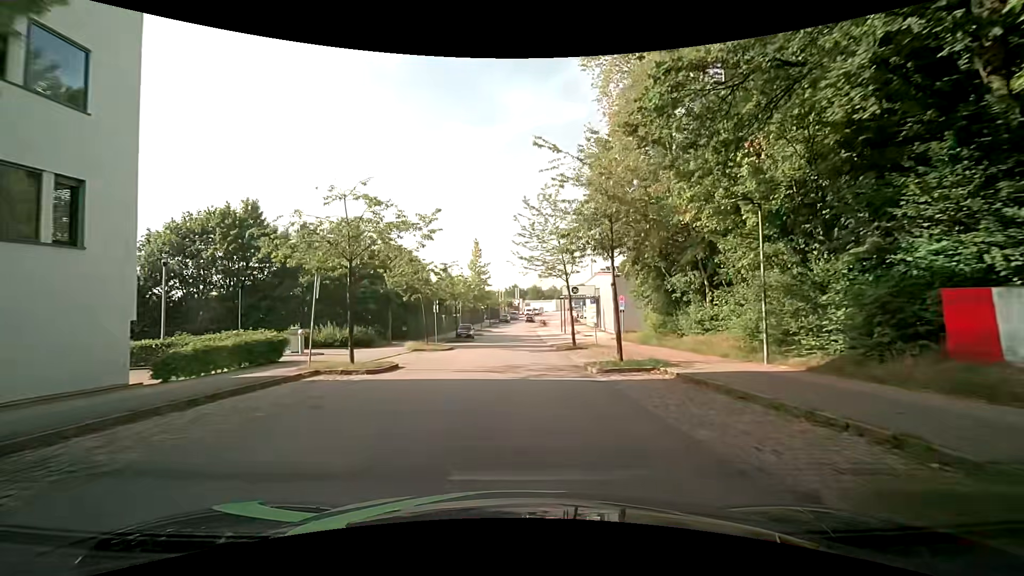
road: residential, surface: asphalt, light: Day
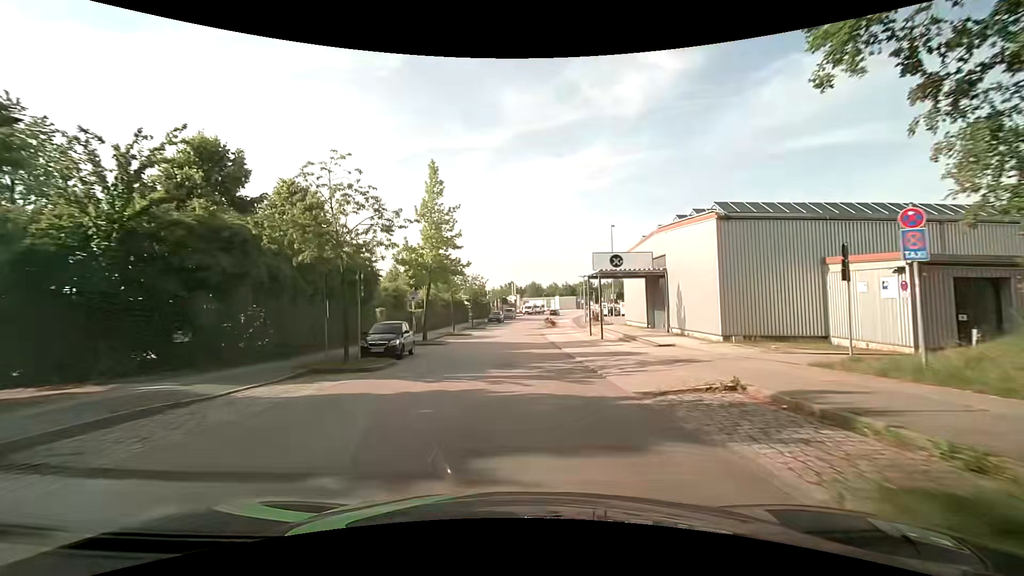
(+0.3, +28.5) m; +1°
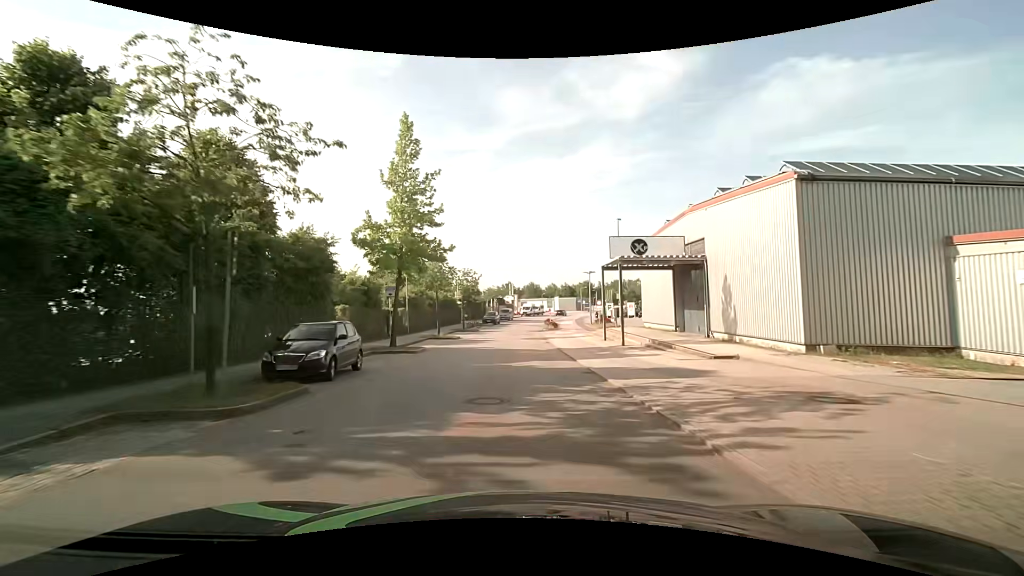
(0.0, +7.2) m; 0°
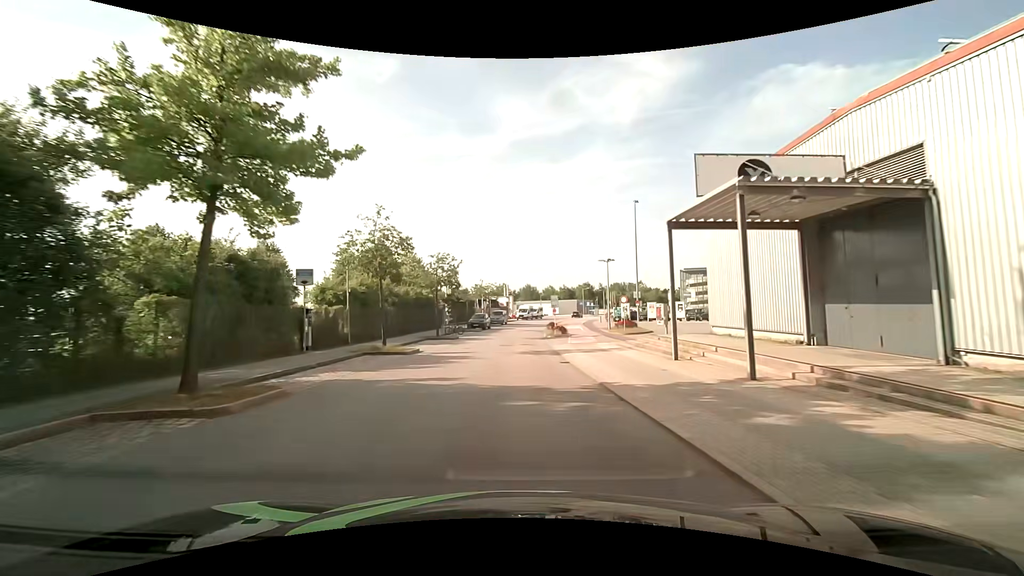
(+0.1, +14.2) m; 0°
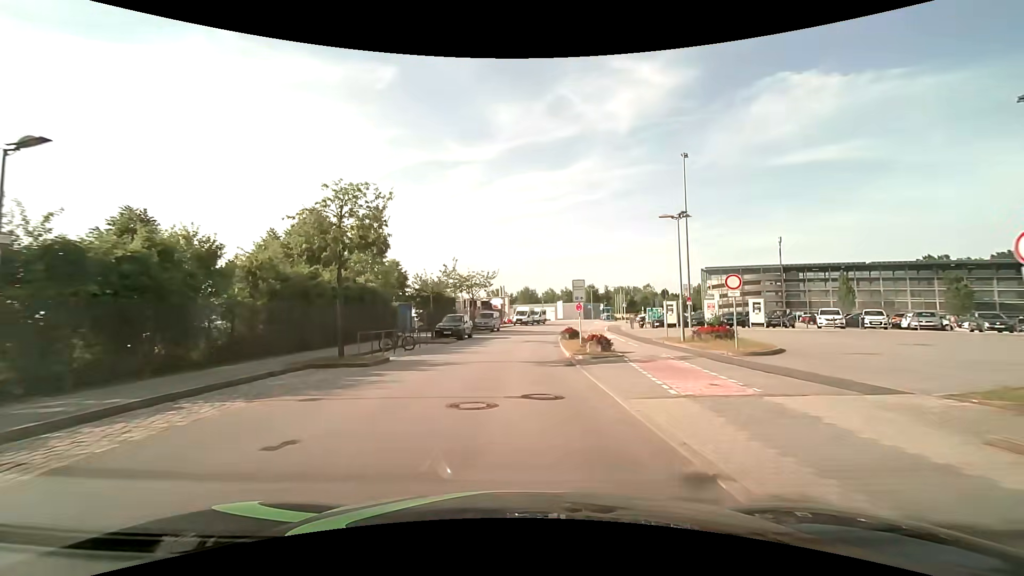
(+0.1, +19.8) m; 0°
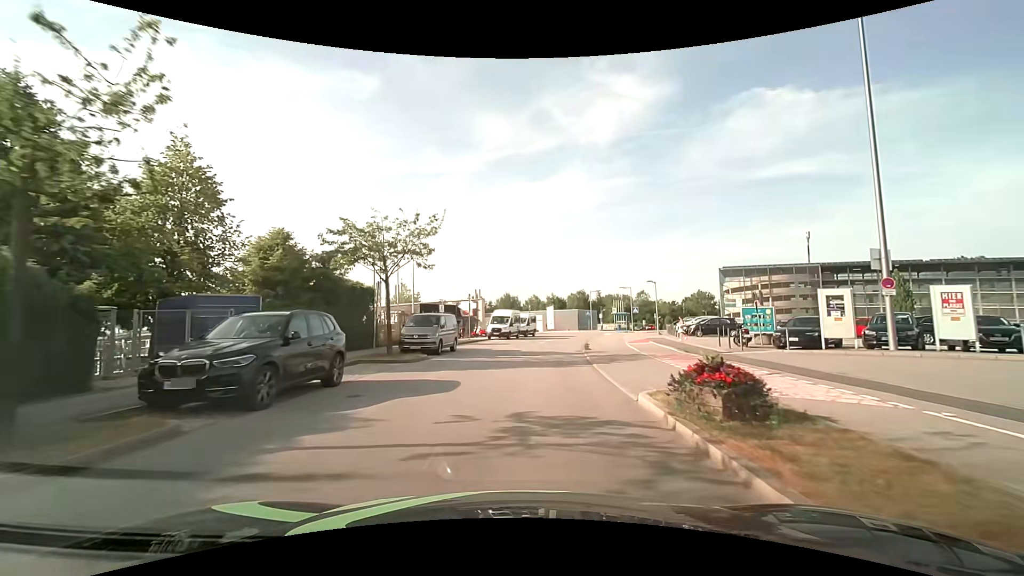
(+0.4, +25.4) m; +2°
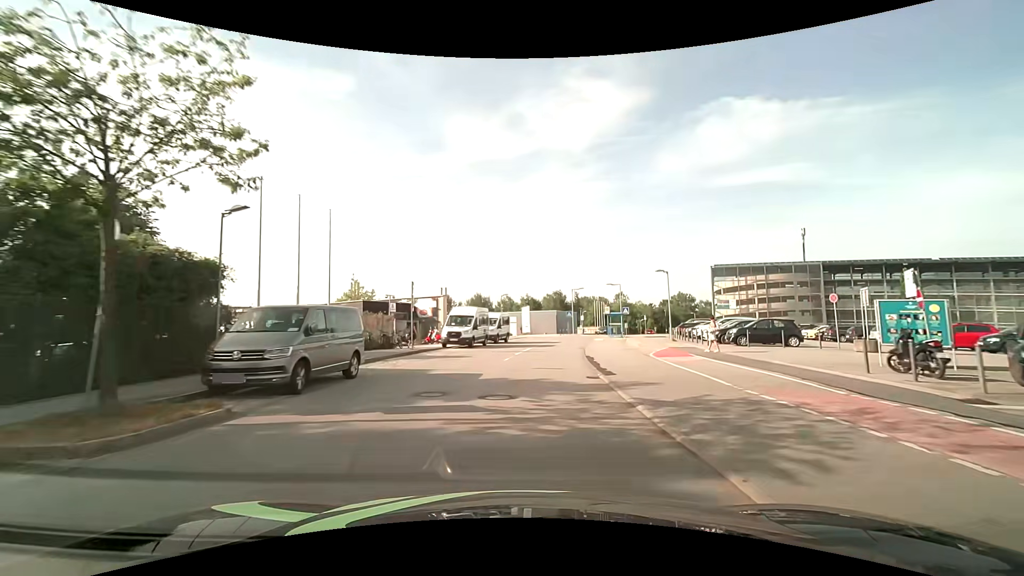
(+0.4, +12.4) m; +3°
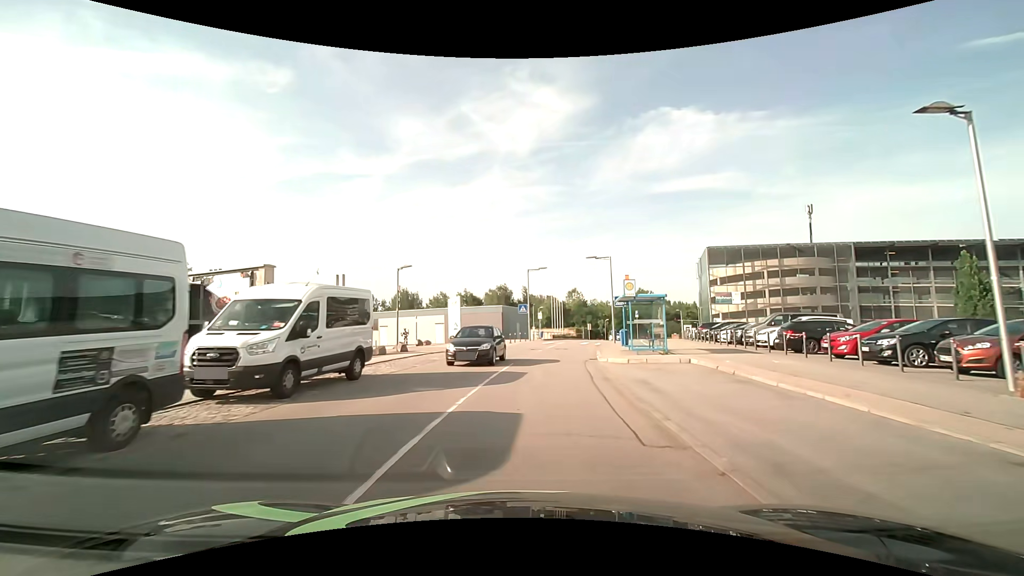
(+1.6, +28.5) m; +6°
(0, +10) (+1, +20) (+2, +30) (+4, +40) (+7, +49) (+10, +59) (+13, +68) (+17, +78) (+22, +86) (+27, +95) m
